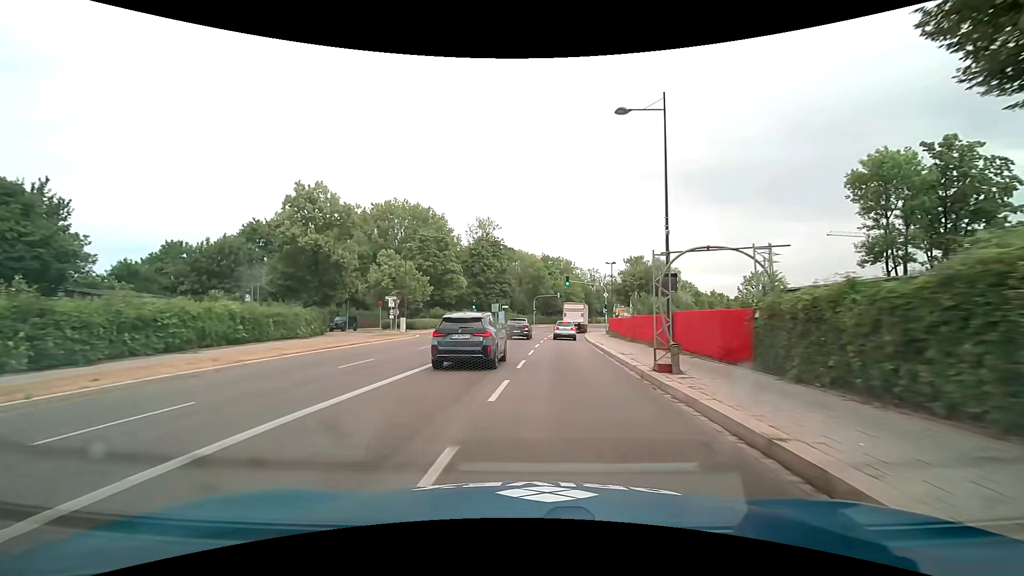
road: secondary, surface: asphalt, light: Day
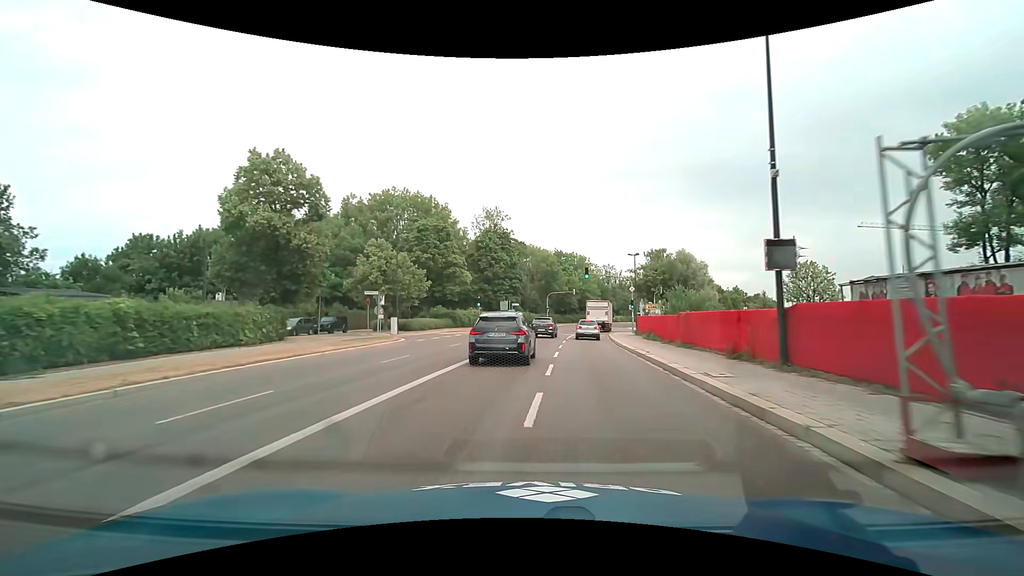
(-0.1, +8.0) m; -1°
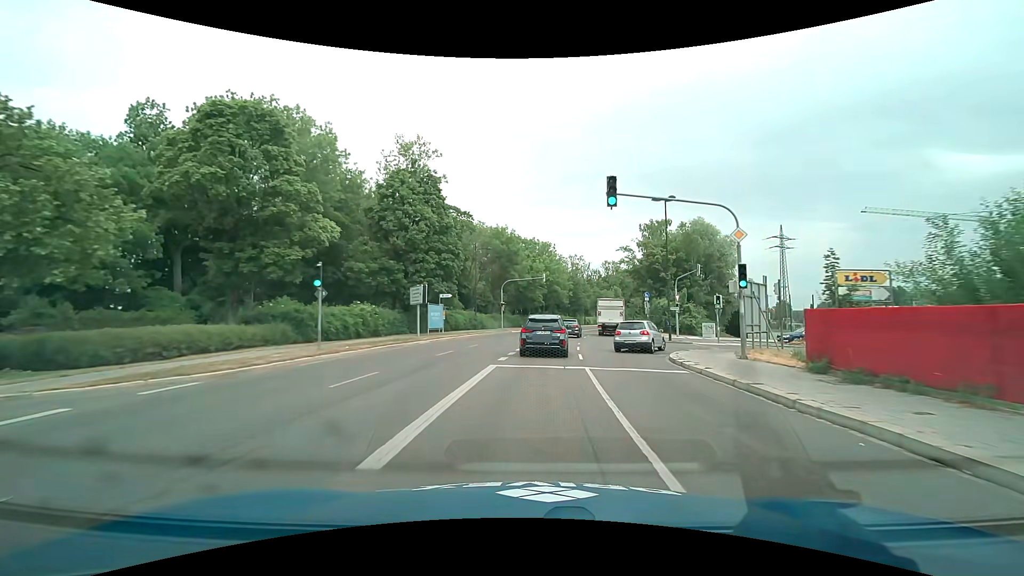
(+0.9, +32.8) m; +5°
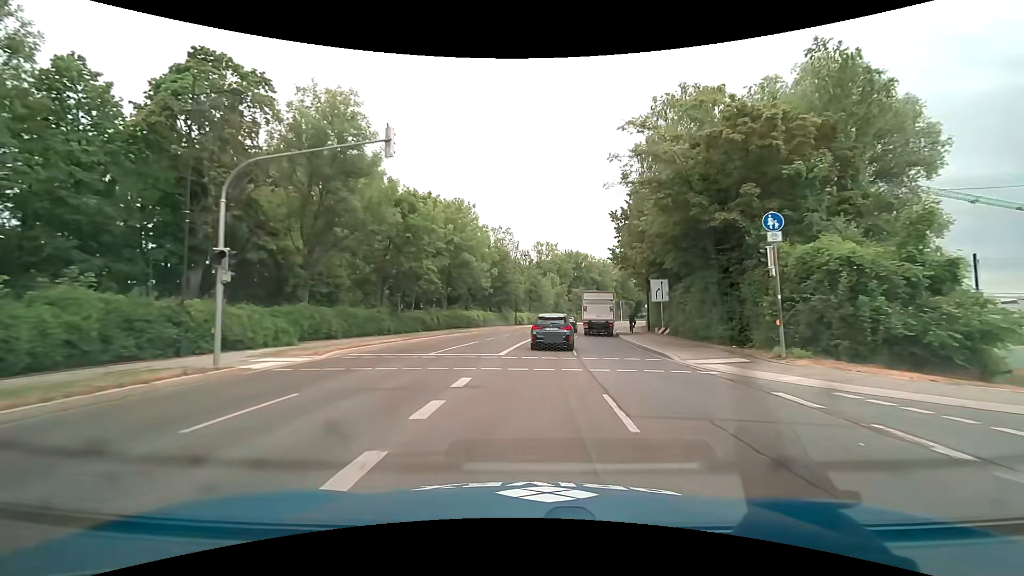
(+3.1, +42.4) m; +9°
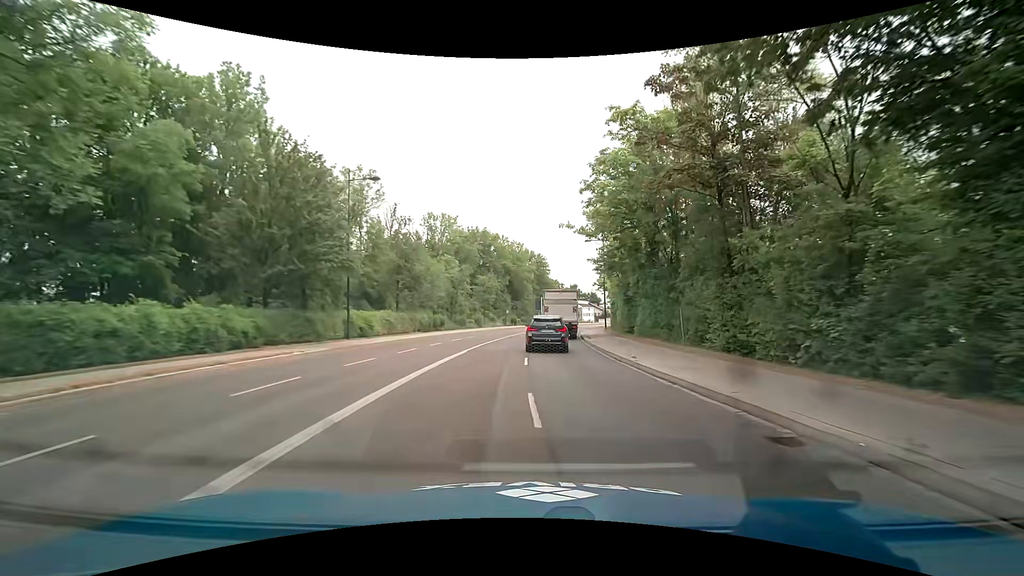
(+3.0, +39.8) m; +10°
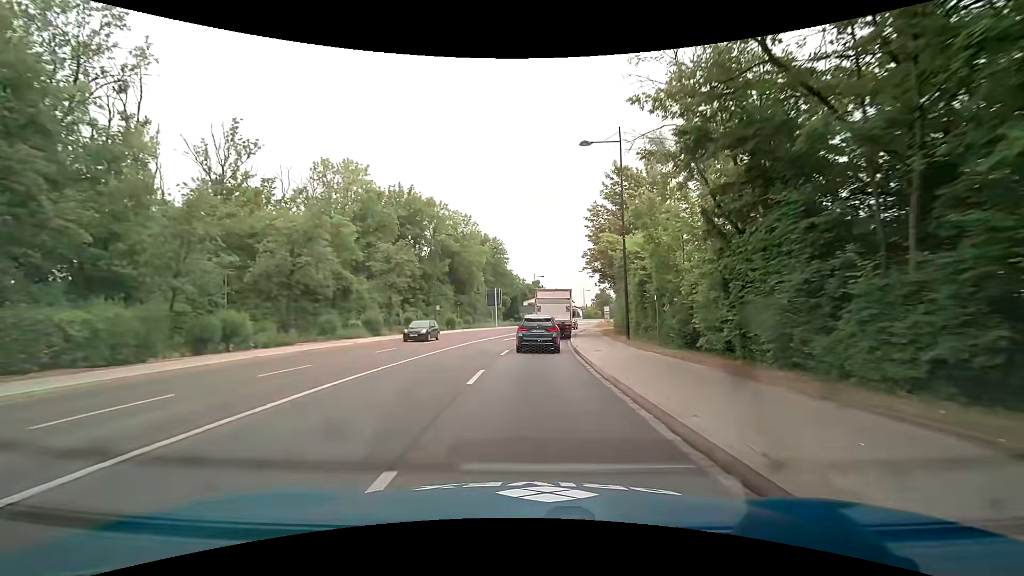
(+1.9, +31.9) m; +5°
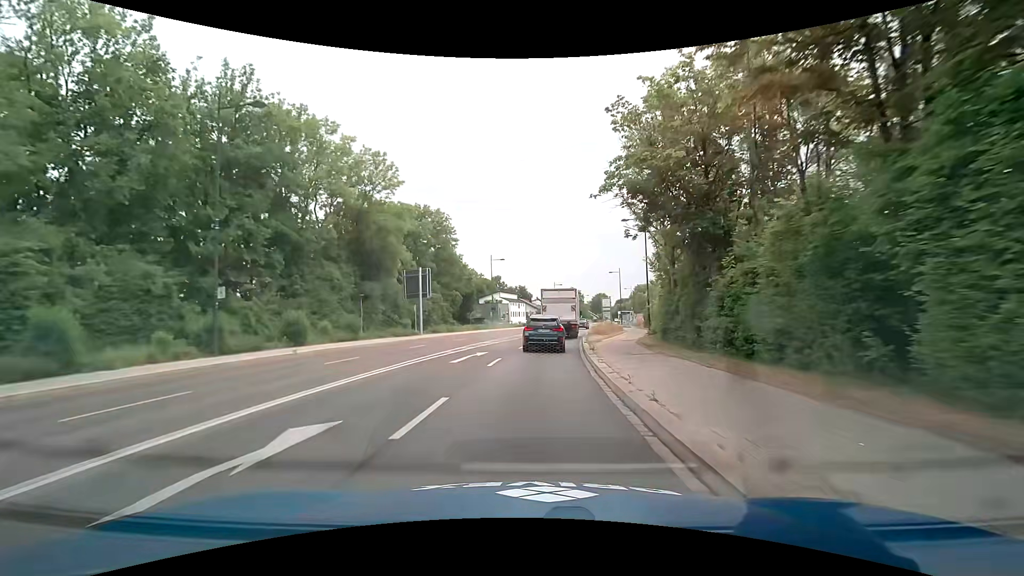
(+0.9, +31.9) m; +4°
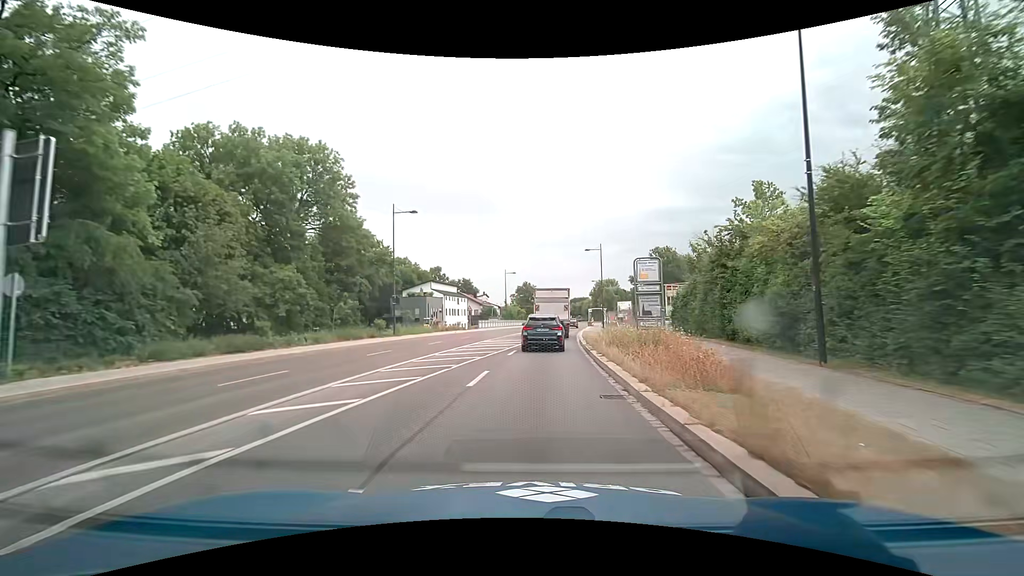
(+1.5, +31.8) m; +6°
(0, +10) (+1, +20) (+1, +30) (+2, +40) (+3, +50) (+4, +60) (+5, +70) (+7, +80) (+8, +90) (+10, +99) m
